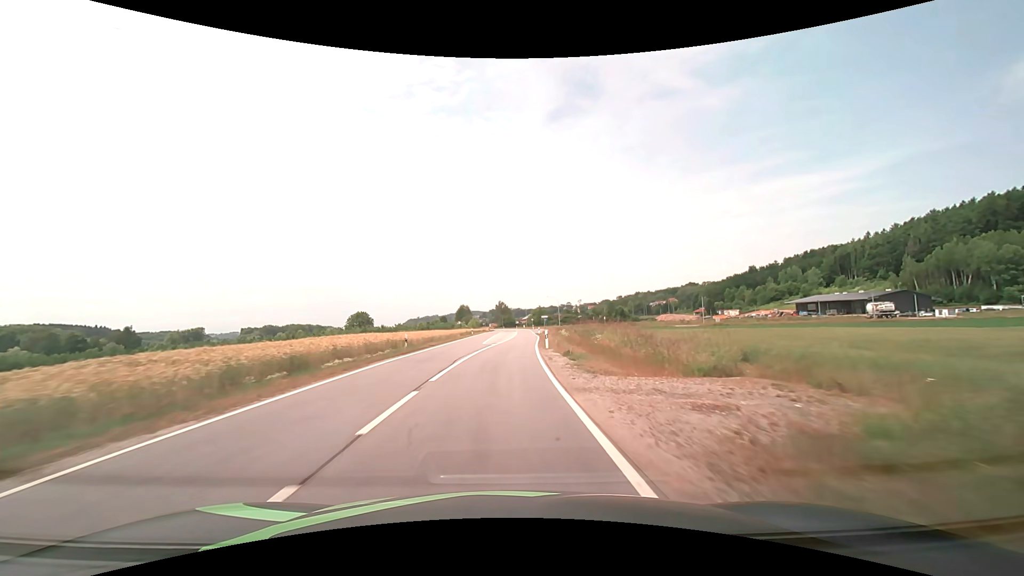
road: secondary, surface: asphalt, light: Day
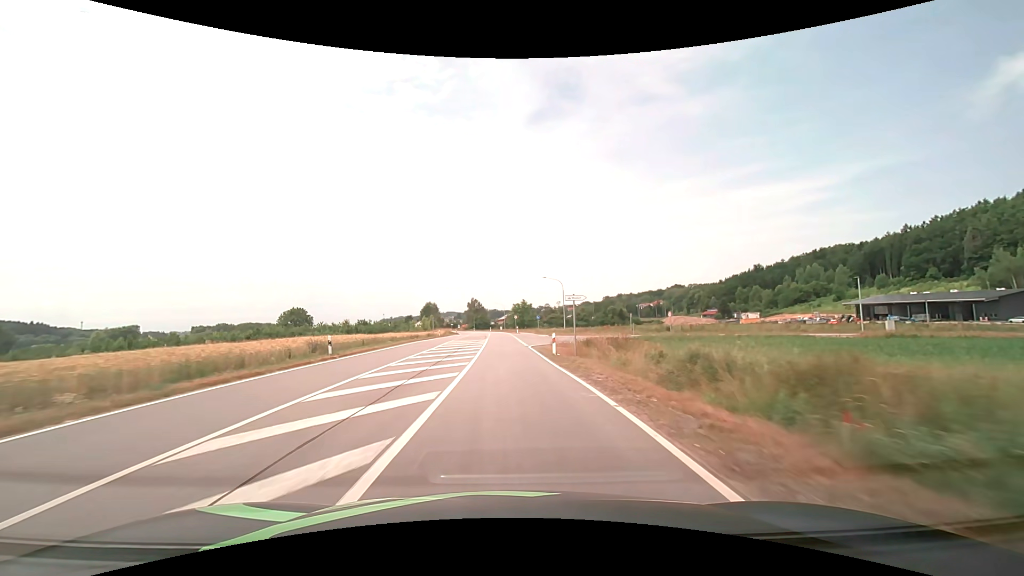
(+1.3, +54.4) m; +3°
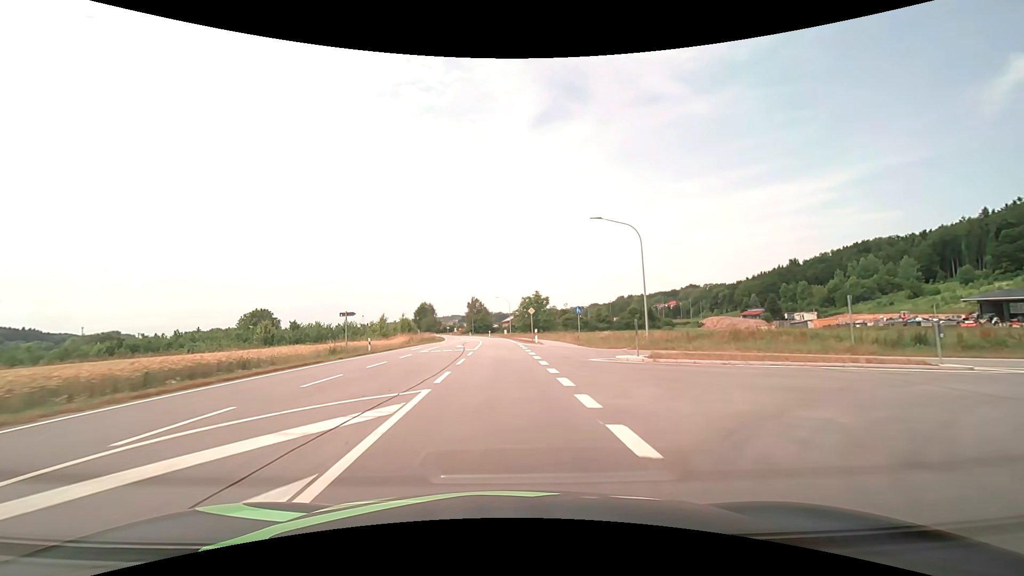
(-0.1, +39.9) m; 0°
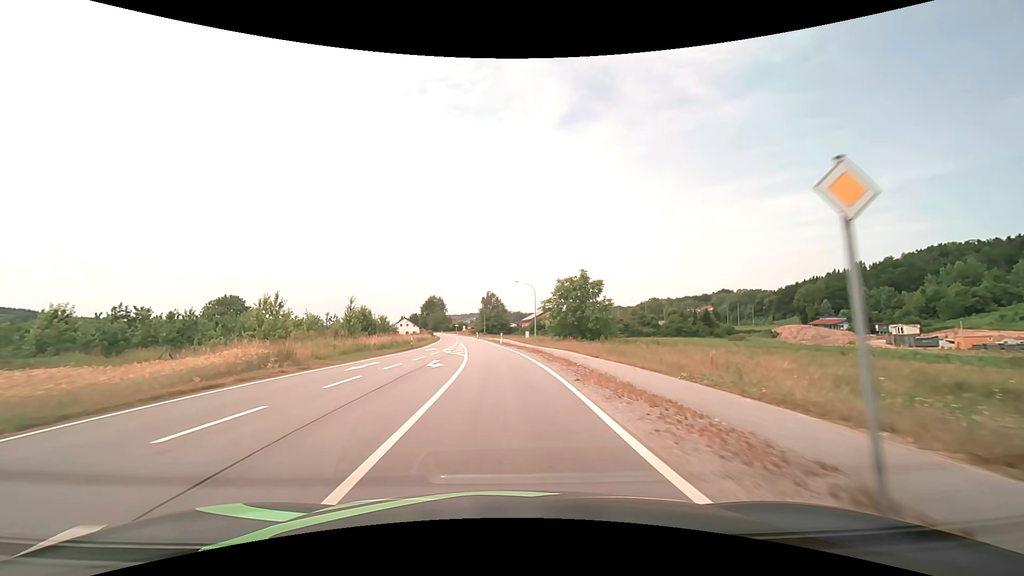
(-0.8, +37.2) m; -2°
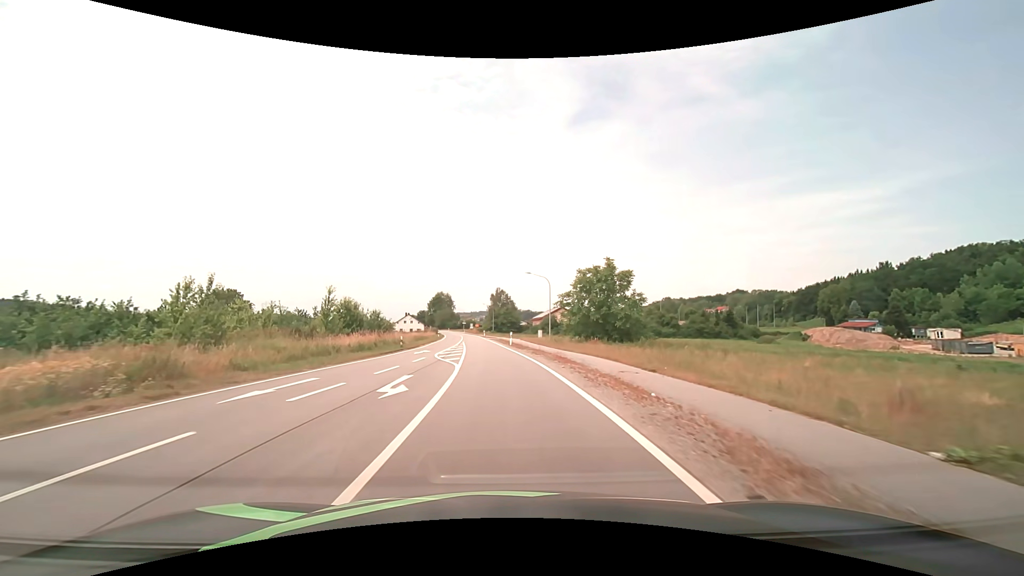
(-0.1, +8.8) m; -1°
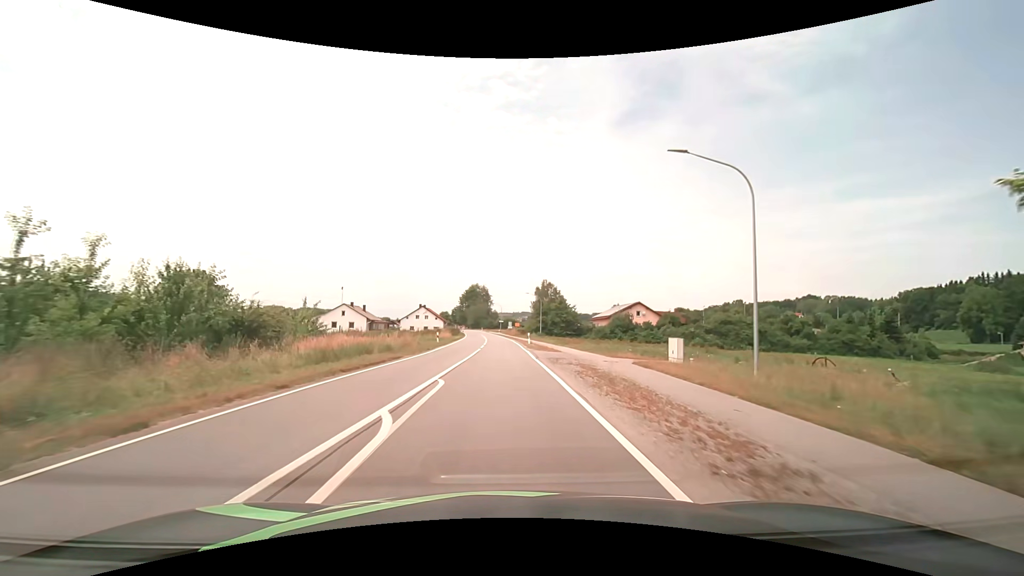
(-1.9, +42.4) m; -5°
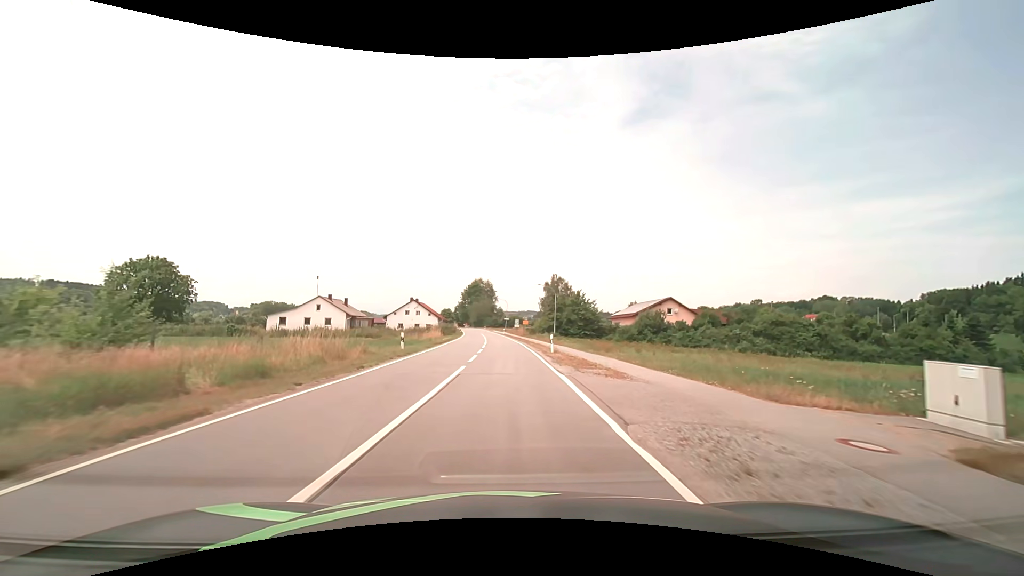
(-0.1, +16.4) m; -1°
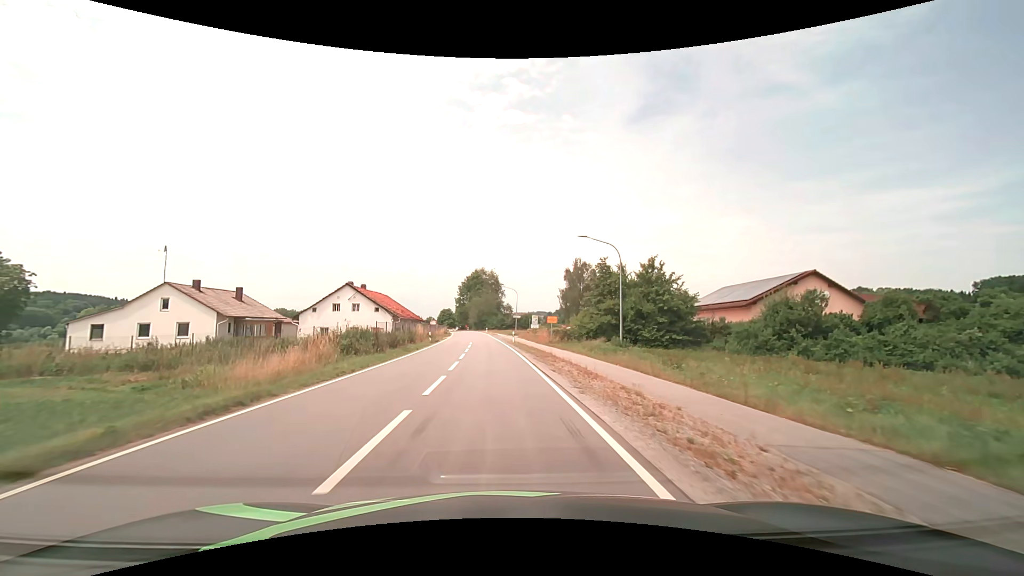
(0.0, +39.2) m; -1°
(0, +10) (0, +20) (-1, +30) (-1, +40) (-2, +50) (-2, +60) (-3, +70) (-4, +80) (-5, +90) (-6, +100) m
